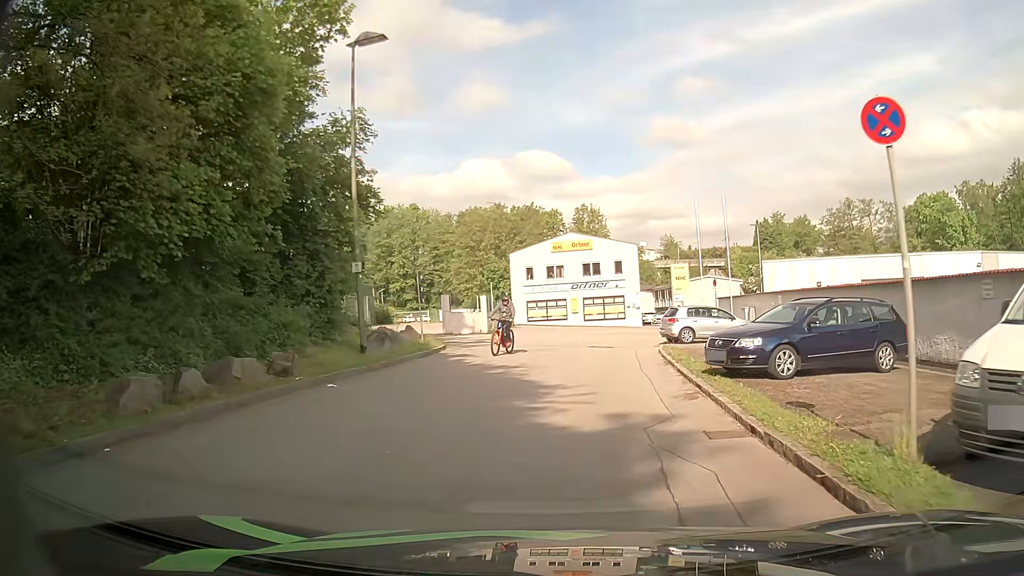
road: residential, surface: asphalt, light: Day
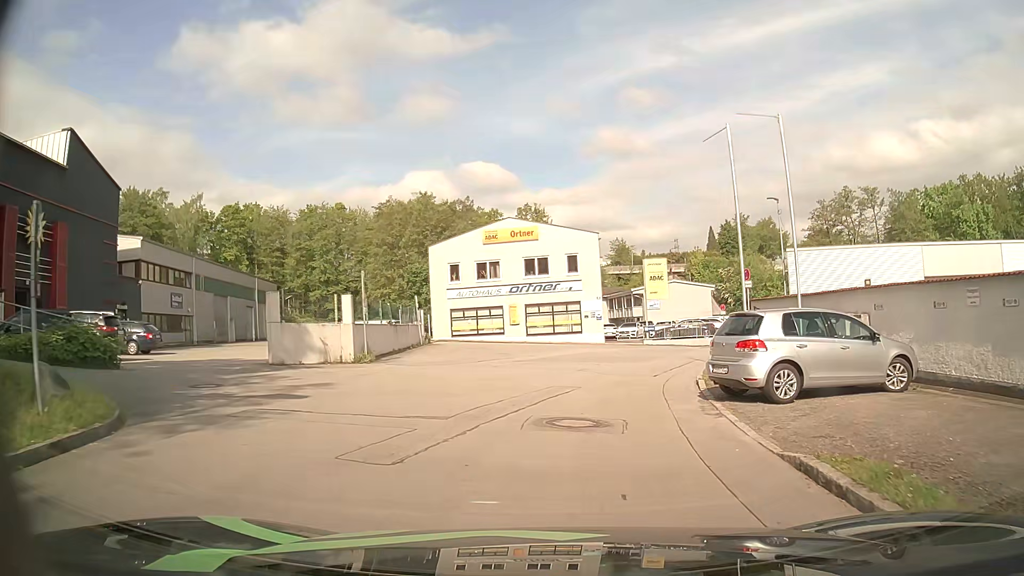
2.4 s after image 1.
(+0.7, +16.1) m; +5°
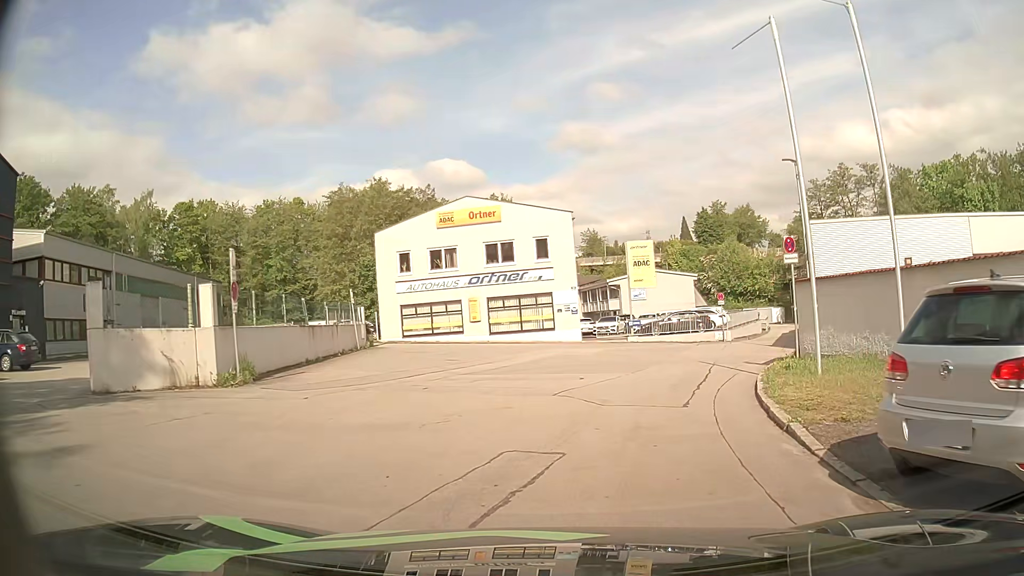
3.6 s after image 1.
(+0.2, +7.1) m; +3°
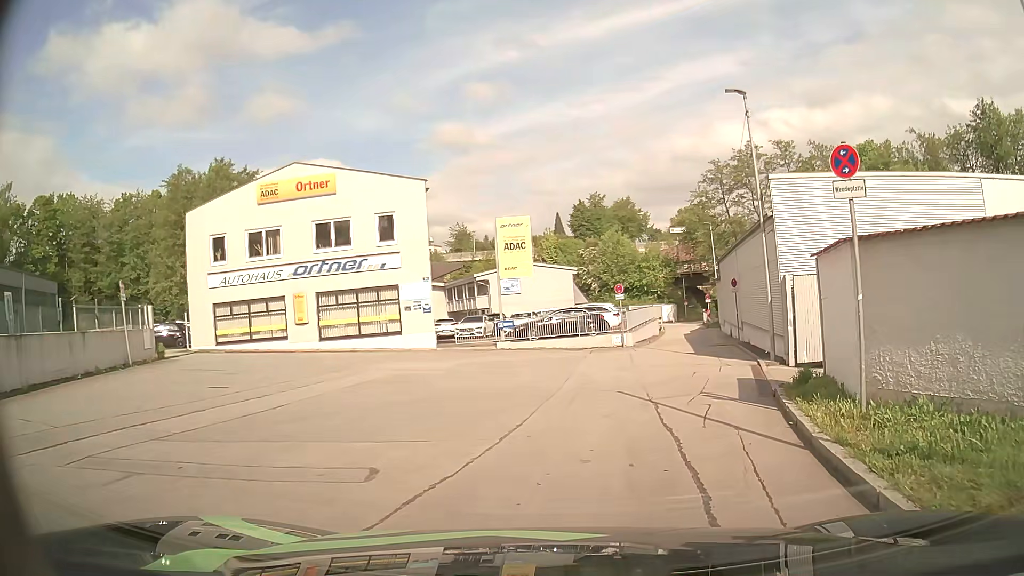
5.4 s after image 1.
(+0.7, +9.2) m; +10°
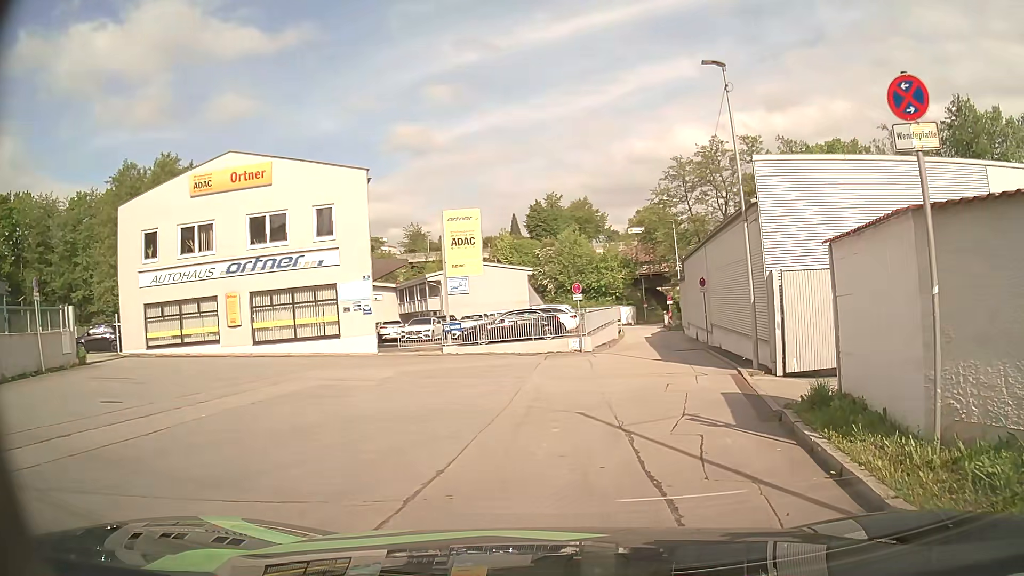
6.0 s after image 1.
(+0.1, +2.6) m; +4°
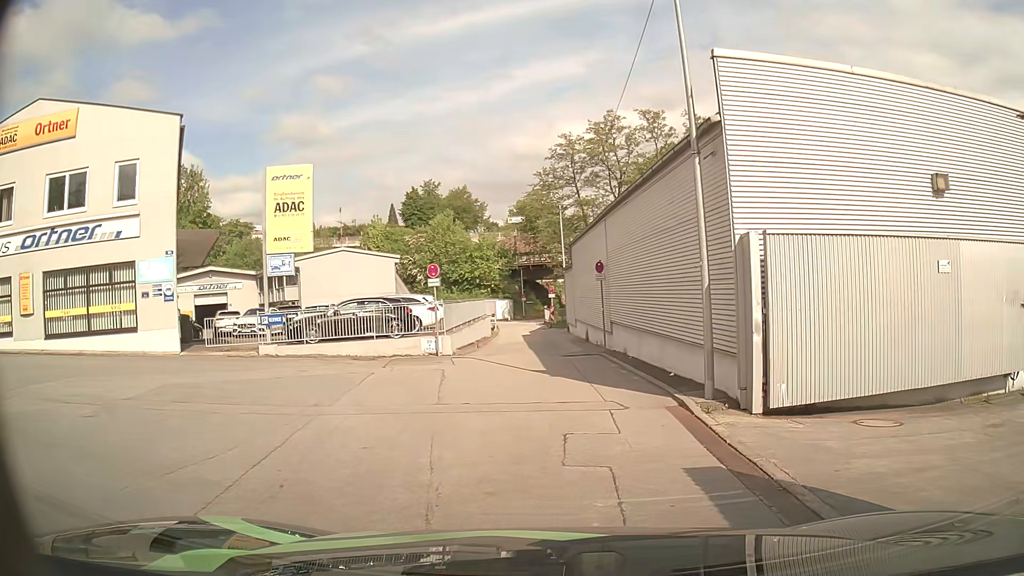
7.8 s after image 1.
(+0.6, +6.8) m; +11°
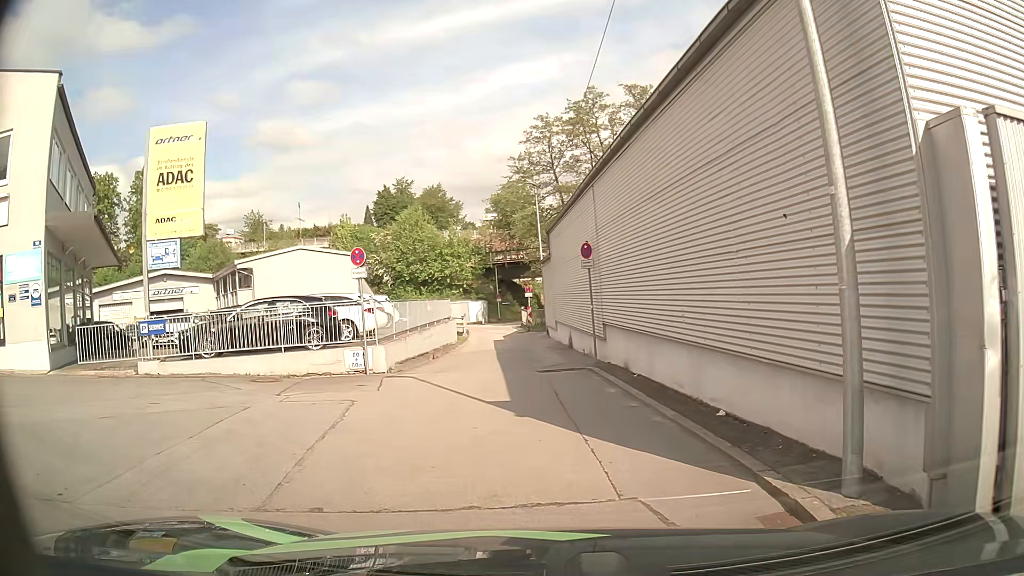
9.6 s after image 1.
(+0.1, +5.7) m; +1°
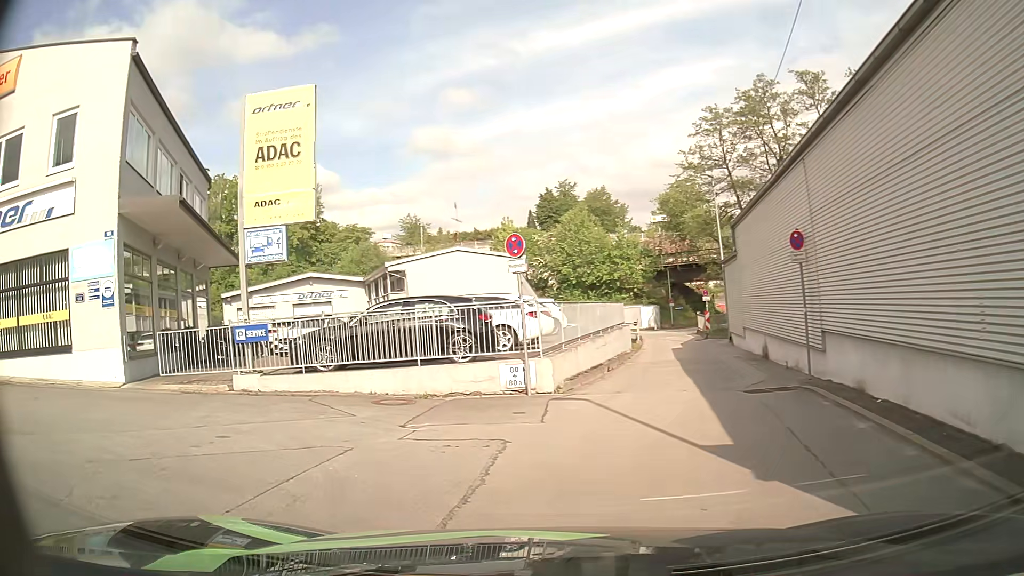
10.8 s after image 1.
(-0.3, +3.3) m; -11°
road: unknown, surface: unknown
